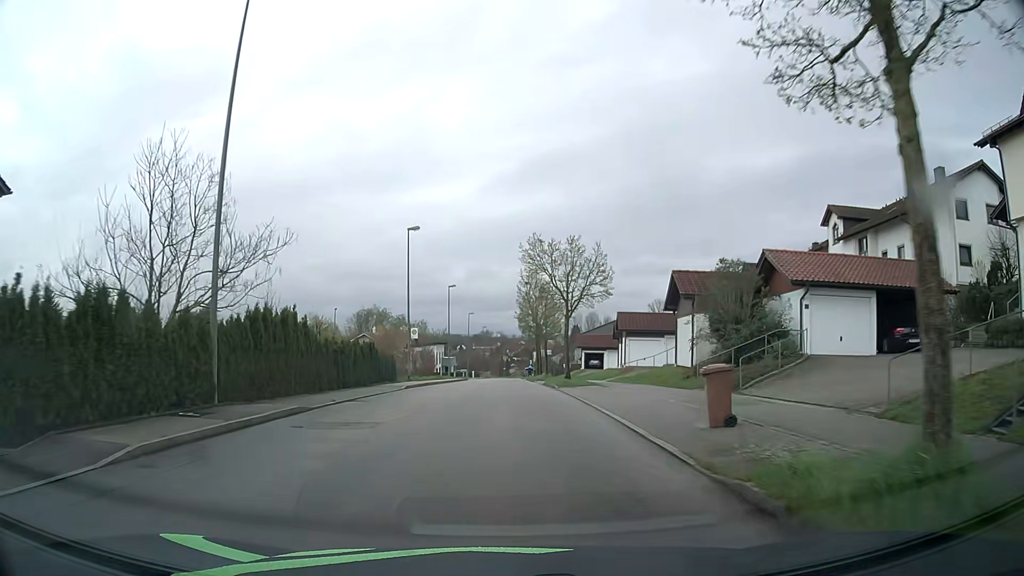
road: residential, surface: asphalt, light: Day
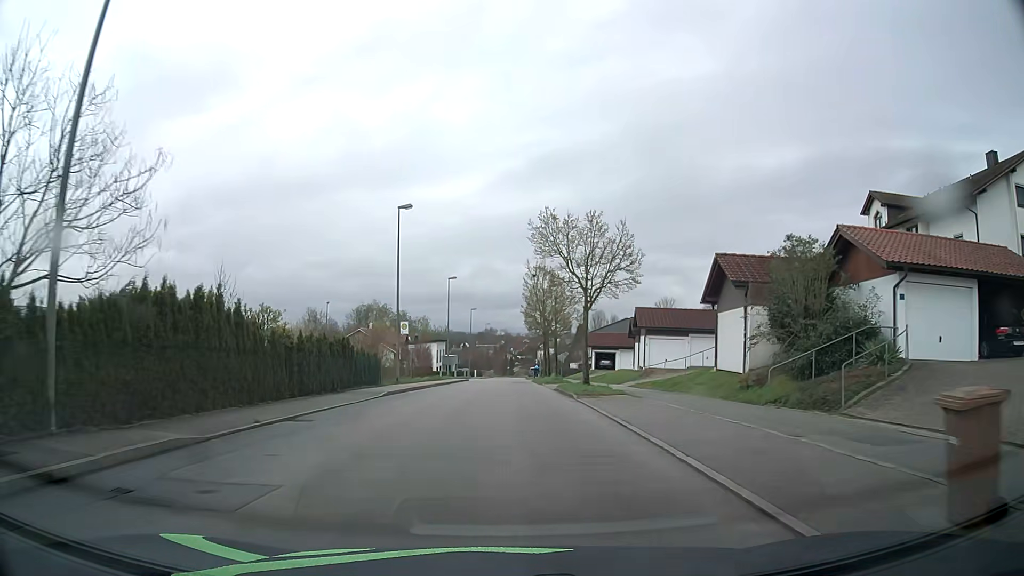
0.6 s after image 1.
(0.0, +6.2) m; -1°
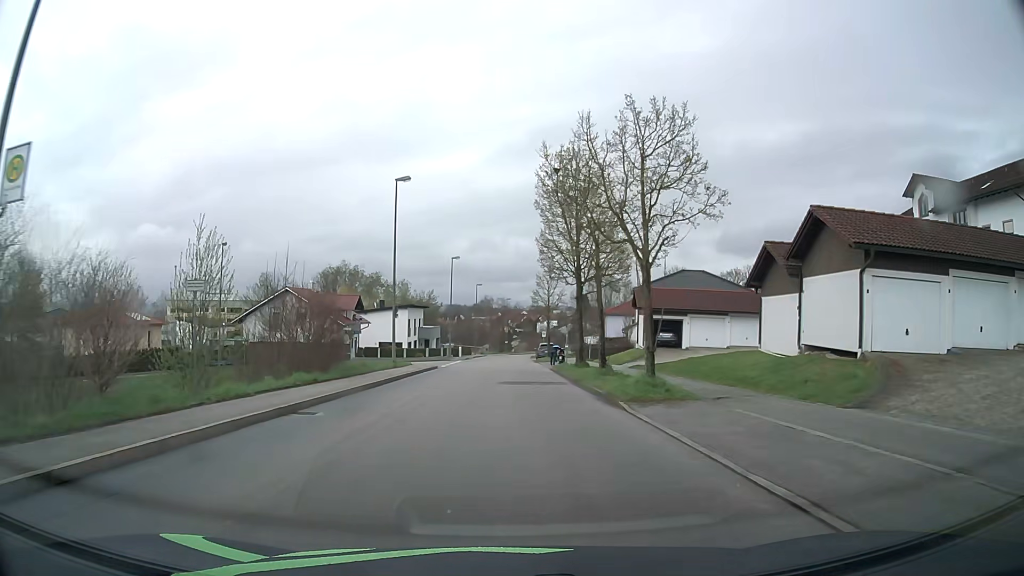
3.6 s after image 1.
(+0.4, +31.2) m; +1°
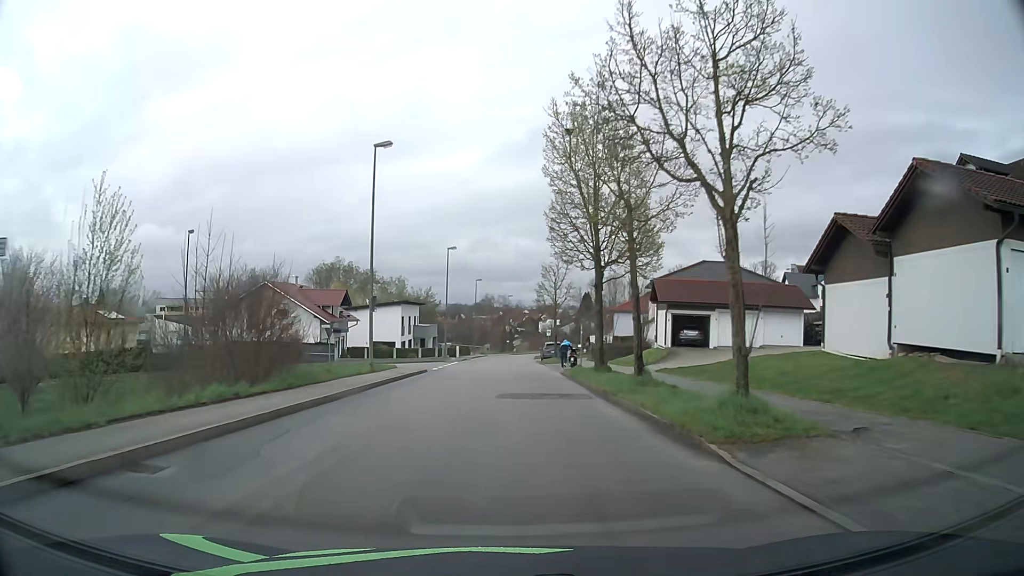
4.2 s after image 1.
(0.0, +6.4) m; -1°
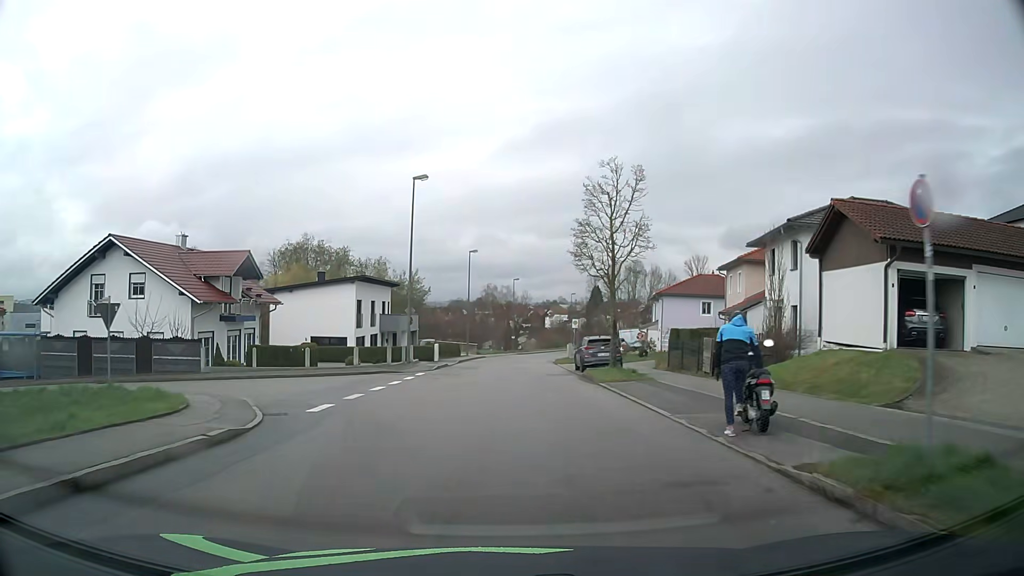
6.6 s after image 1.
(0.0, +25.3) m; 0°
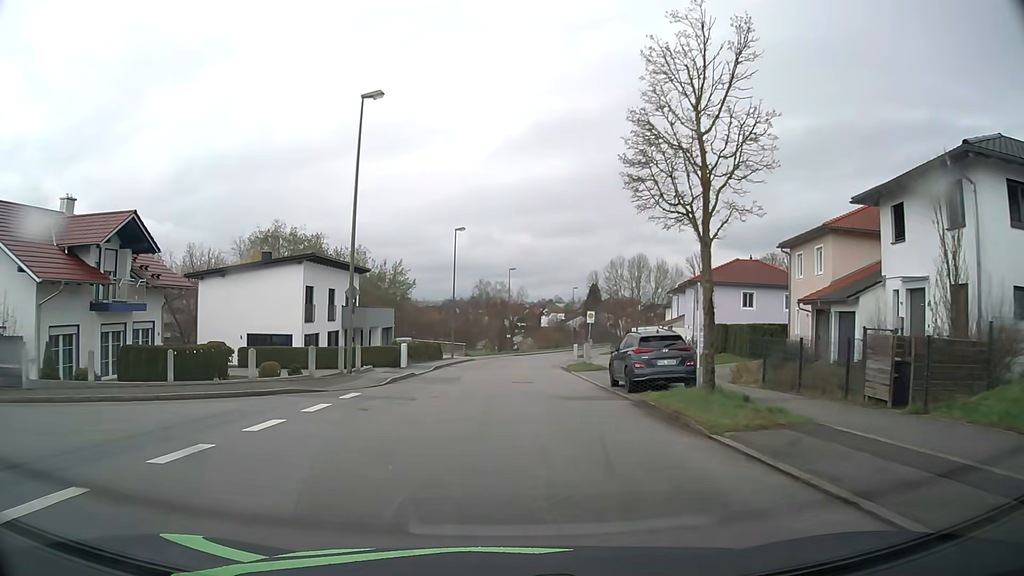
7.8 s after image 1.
(+0.1, +12.4) m; 0°
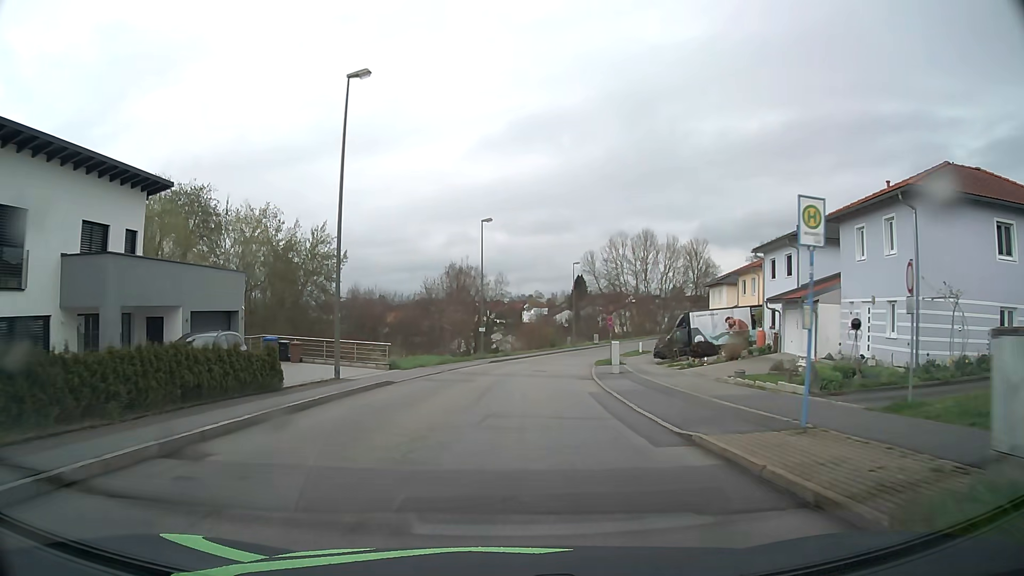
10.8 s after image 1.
(+0.6, +31.2) m; +2°
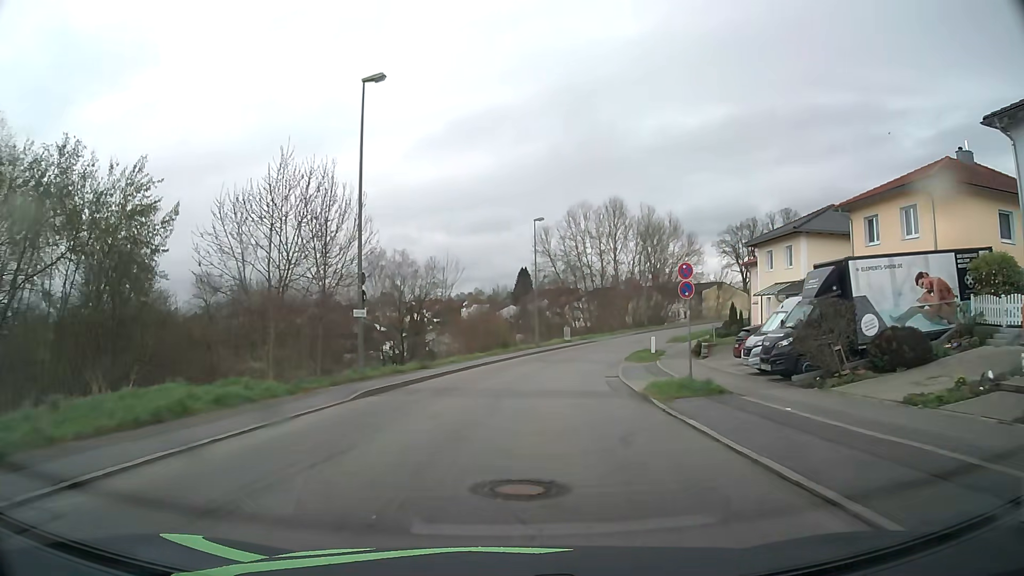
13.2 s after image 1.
(+0.8, +27.3) m; +5°
(0, +10) (+1, +20) (+3, +30) (+5, +40) (+7, +49) (+11, +59) (+15, +68) (+21, +76) (+27, +83) (+35, +90) m
